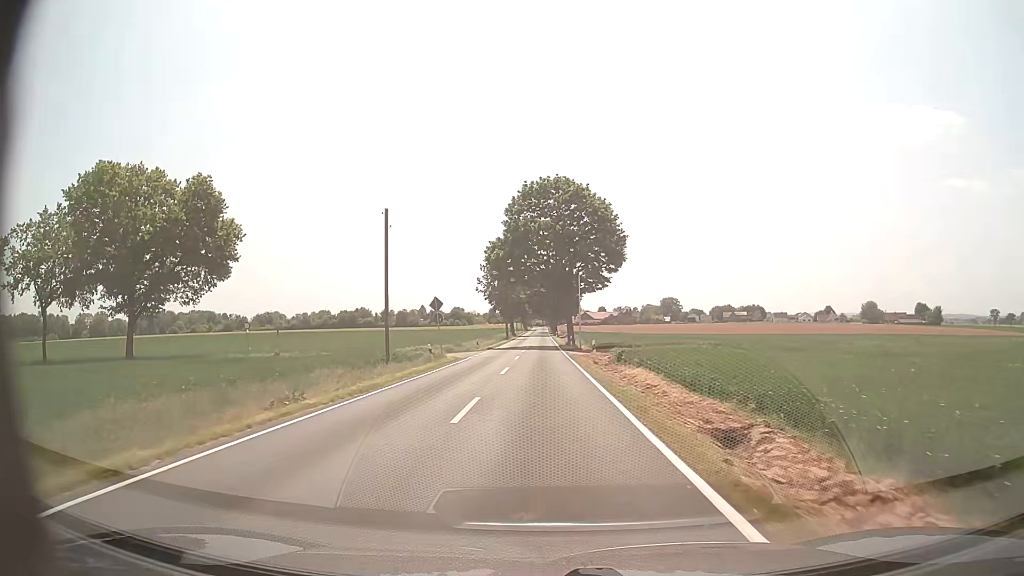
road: tertiary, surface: asphalt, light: Day
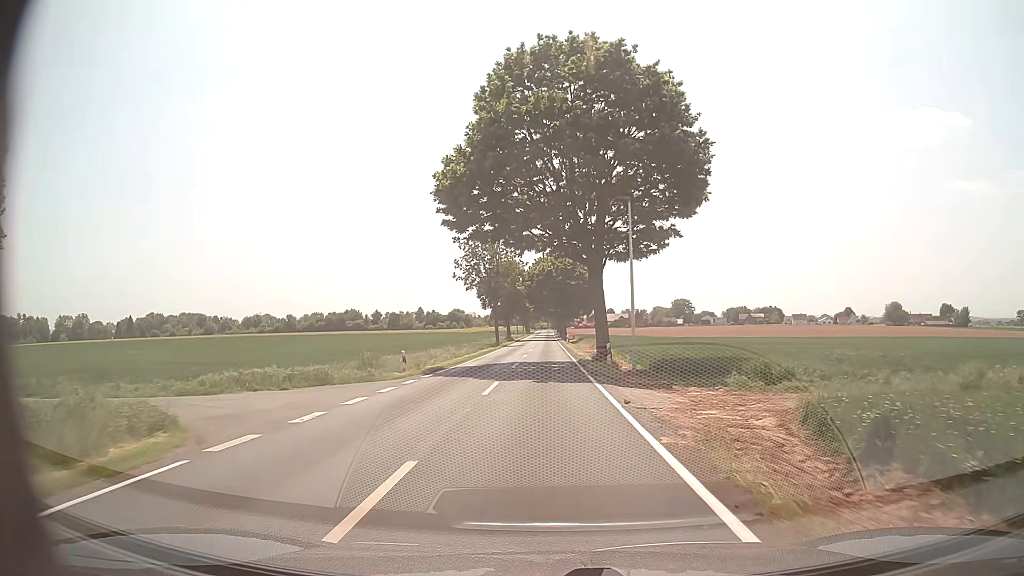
(-0.1, +31.0) m; 0°
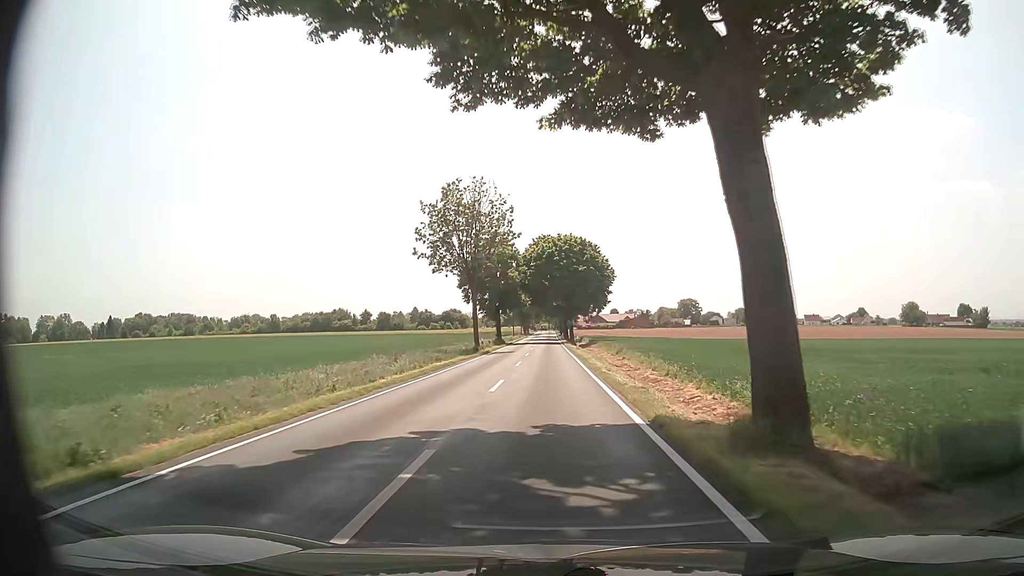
(-0.1, +23.3) m; 0°
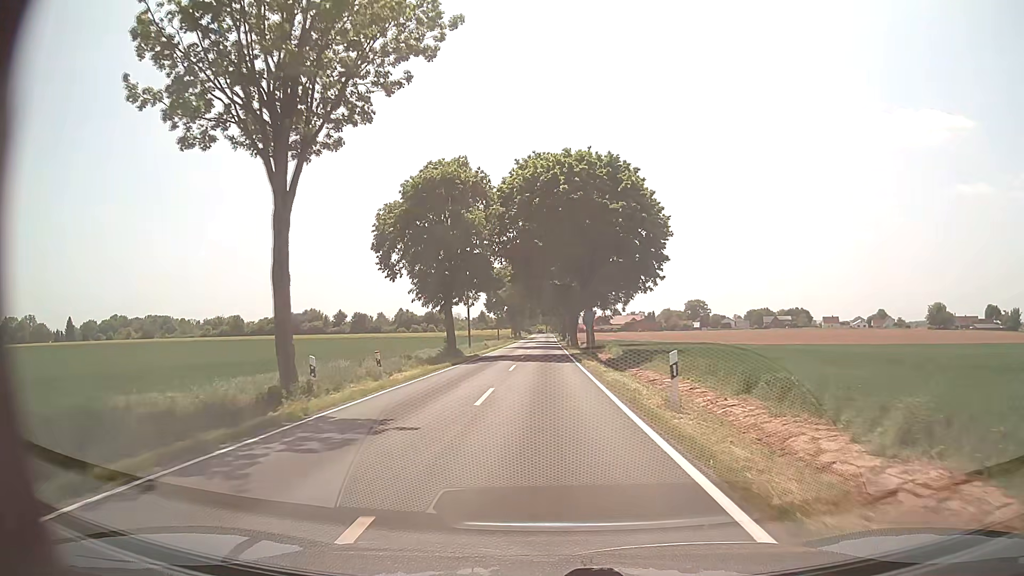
(0.0, +38.7) m; 0°
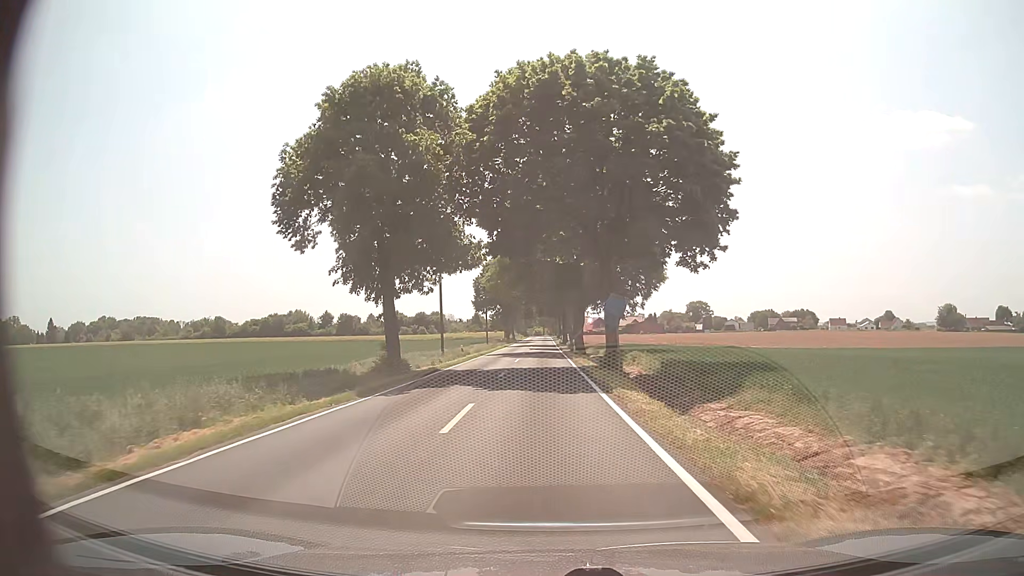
(0.0, +15.5) m; 0°
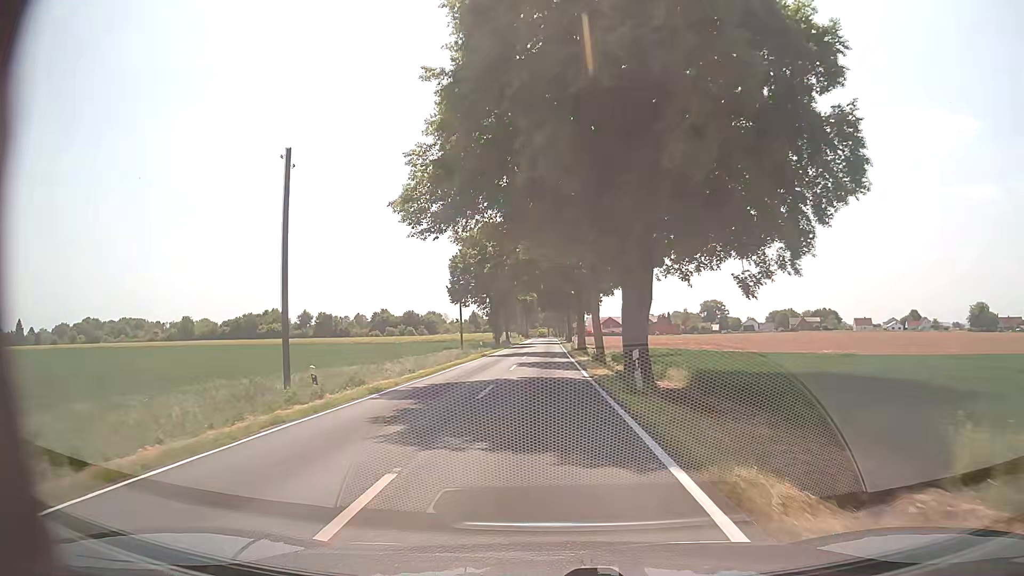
(-0.1, +31.0) m; -1°
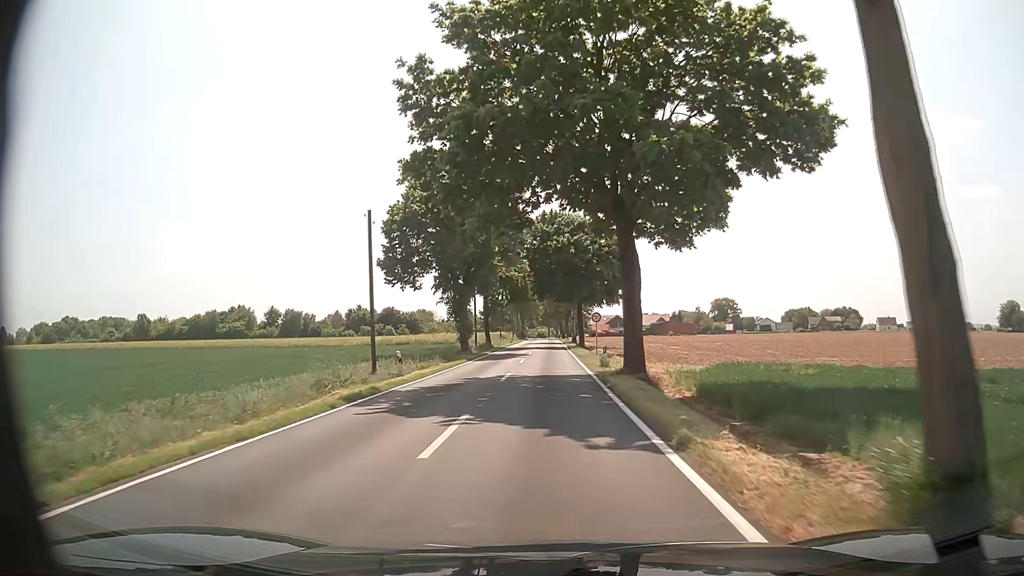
(+0.2, +31.0) m; 0°
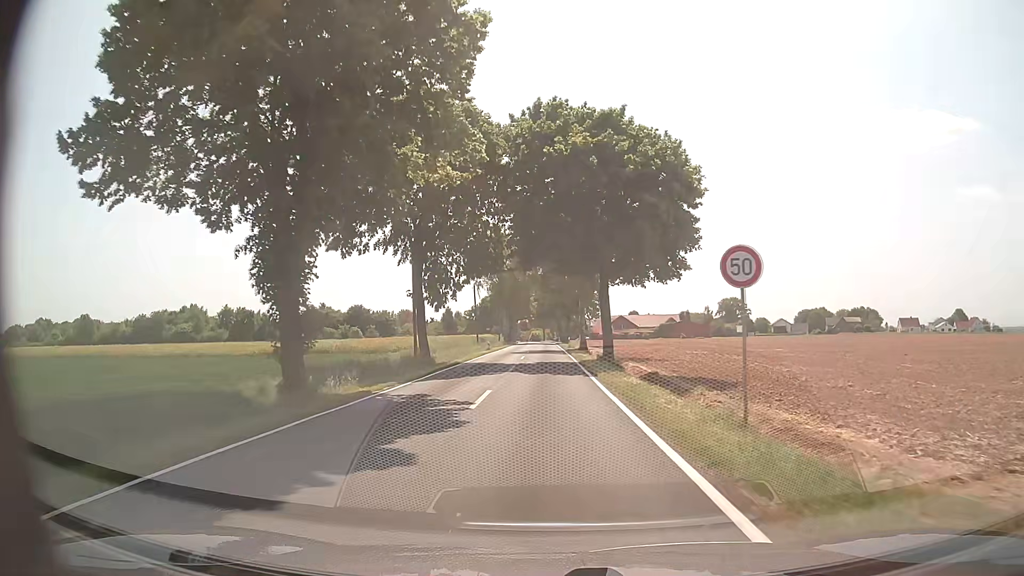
(+0.1, +31.0) m; +1°
(0, +10) (0, +20) (0, +30) (0, +40) (0, +50) (0, +60) (0, +70) (-1, +80) (-1, +90) (-1, +100) m
